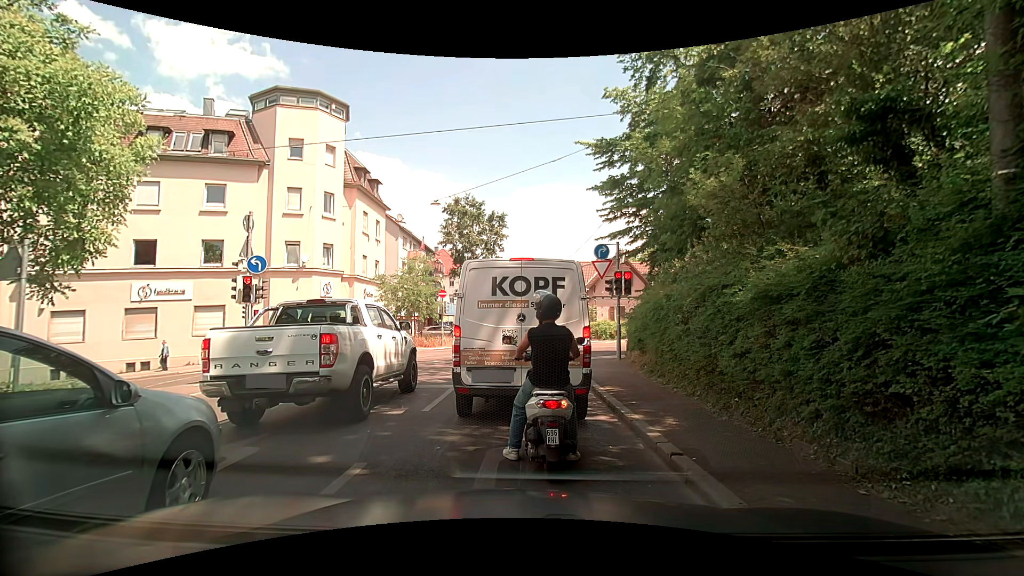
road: unclassified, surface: asphalt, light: Day
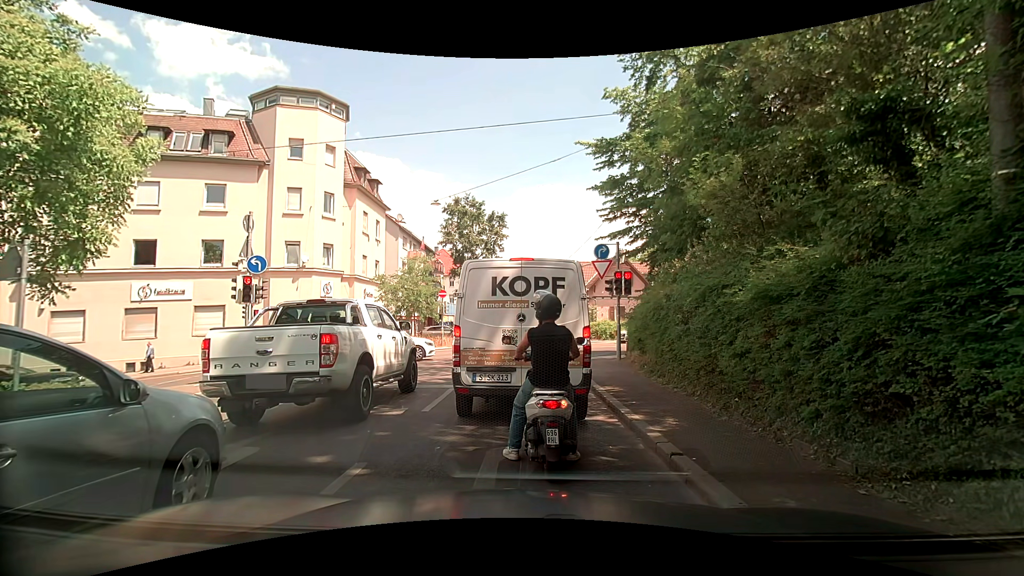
(0.0, 0.0) m; 0°
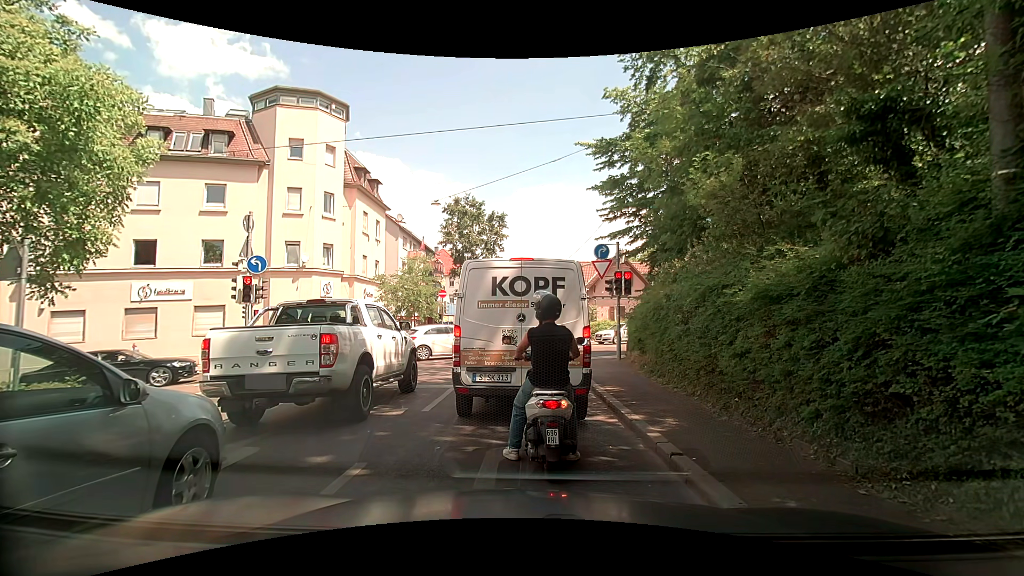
(0.0, 0.0) m; 0°
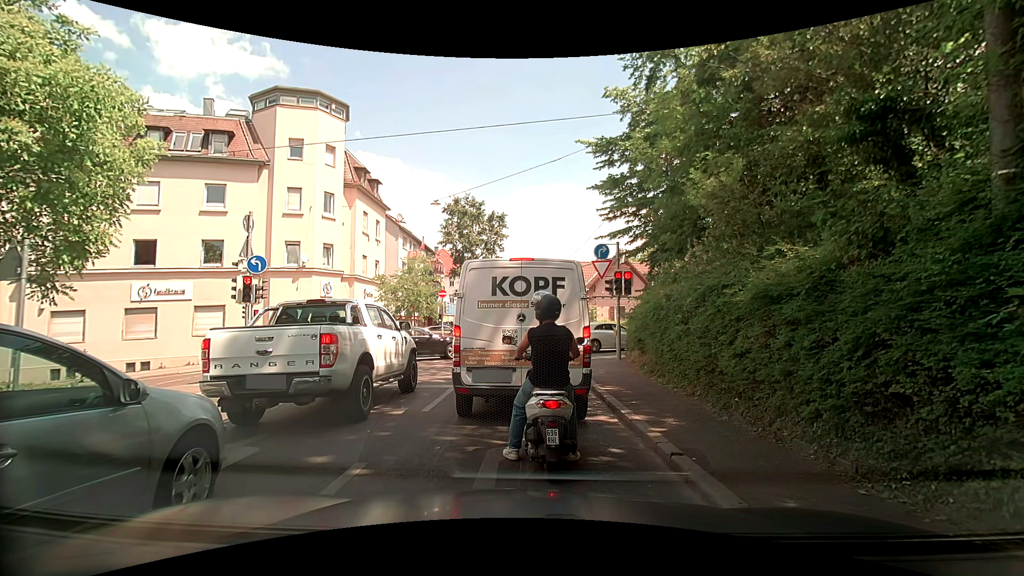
(0.0, 0.0) m; 0°
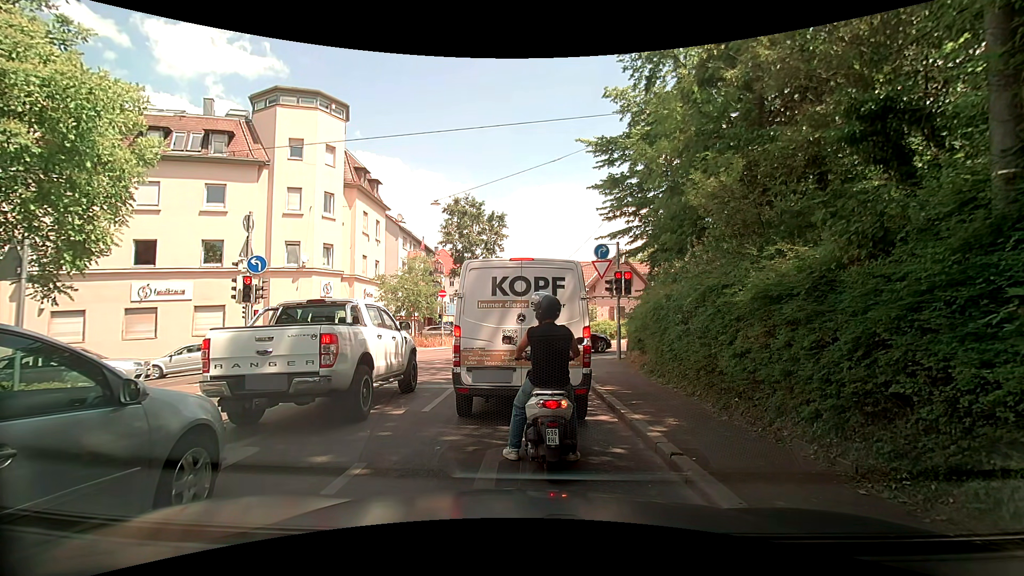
(0.0, 0.0) m; 0°
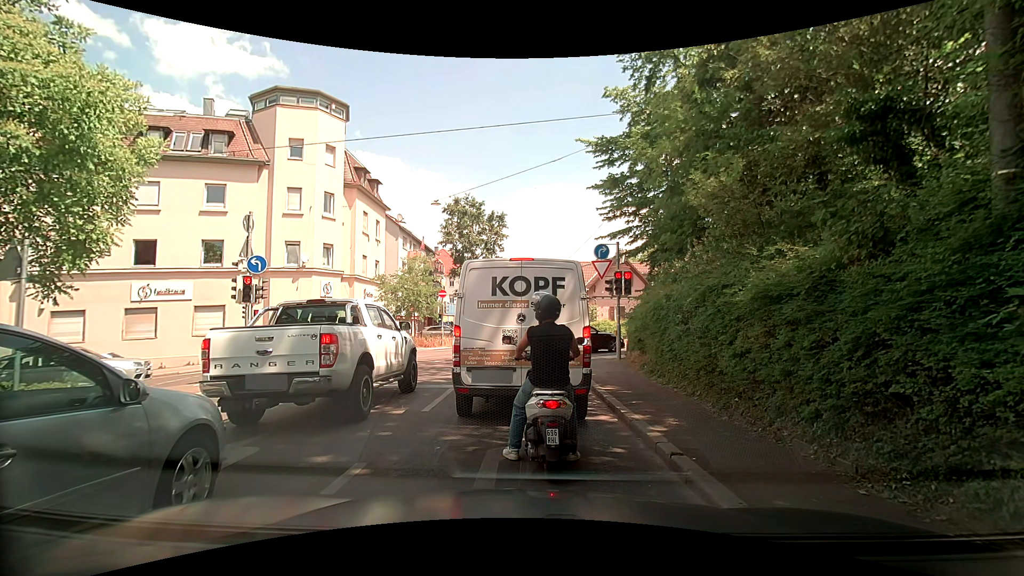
(0.0, 0.0) m; 0°
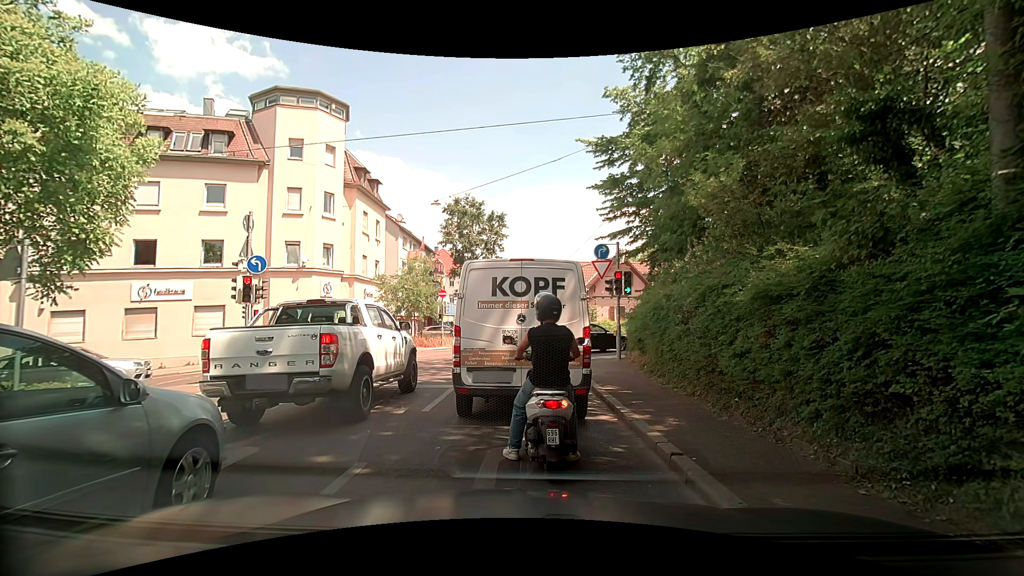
(0.0, 0.0) m; 0°
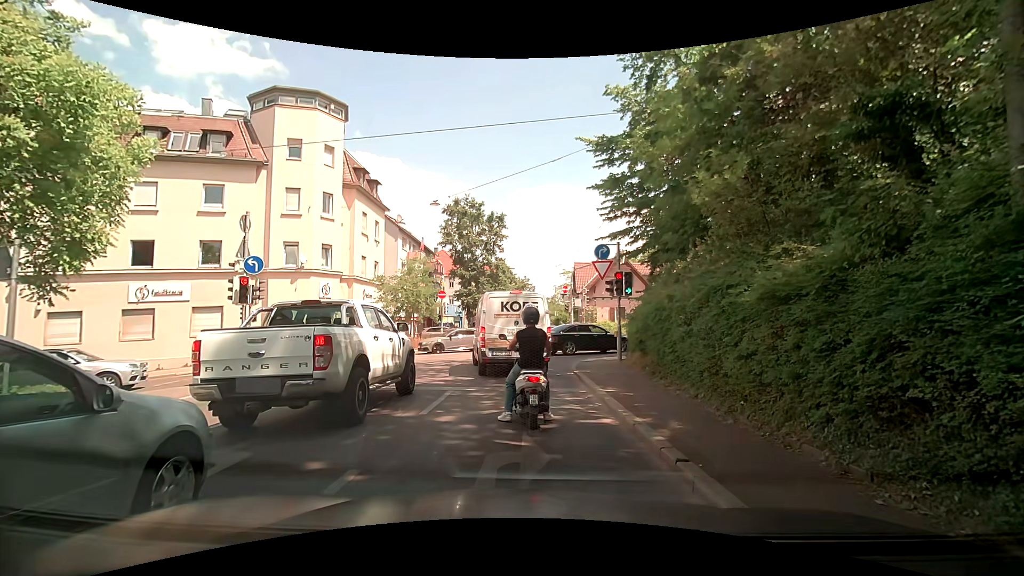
(0.0, +0.1) m; 0°
